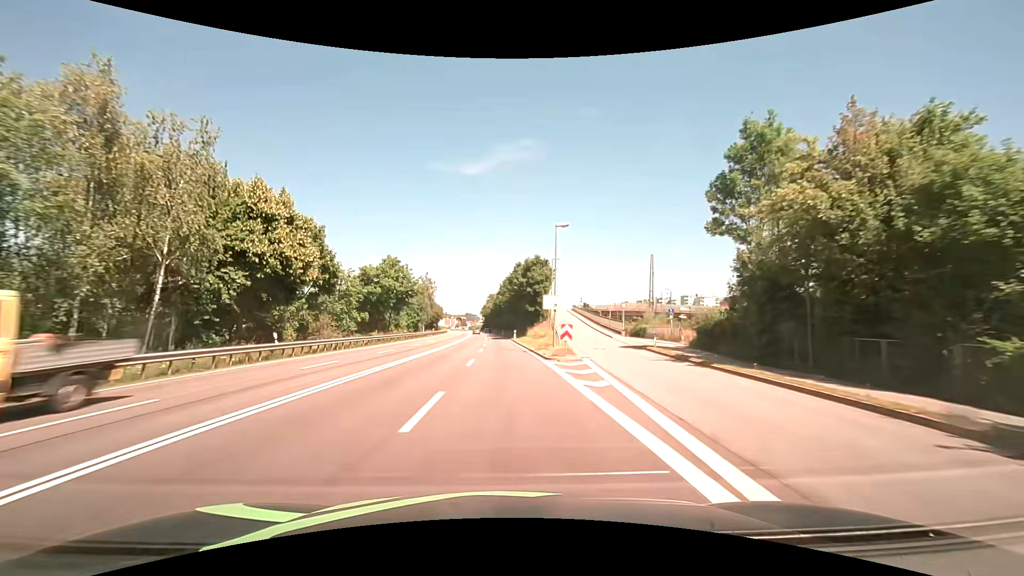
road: primary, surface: asphalt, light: Day
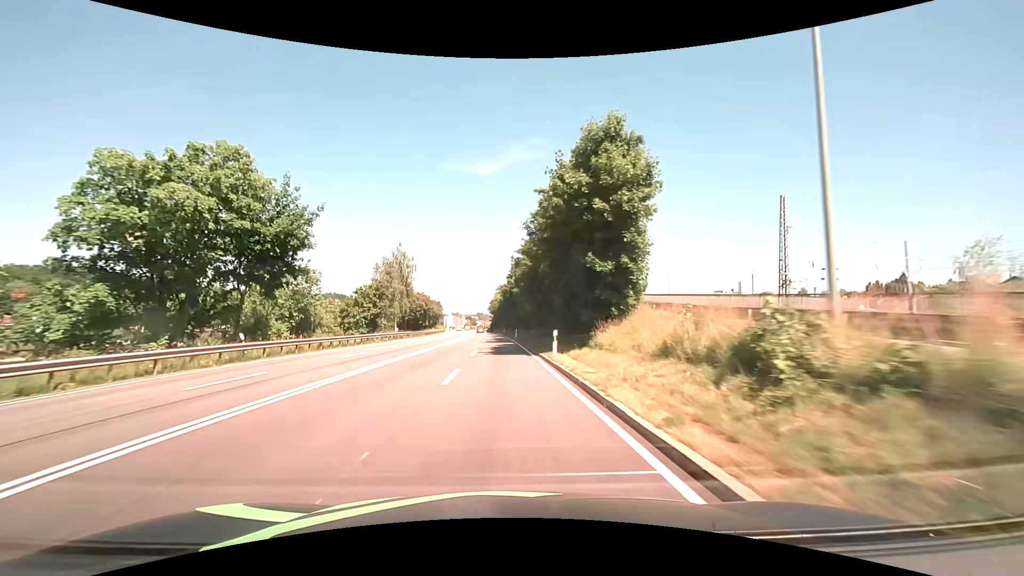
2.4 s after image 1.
(-0.5, +42.9) m; -2°
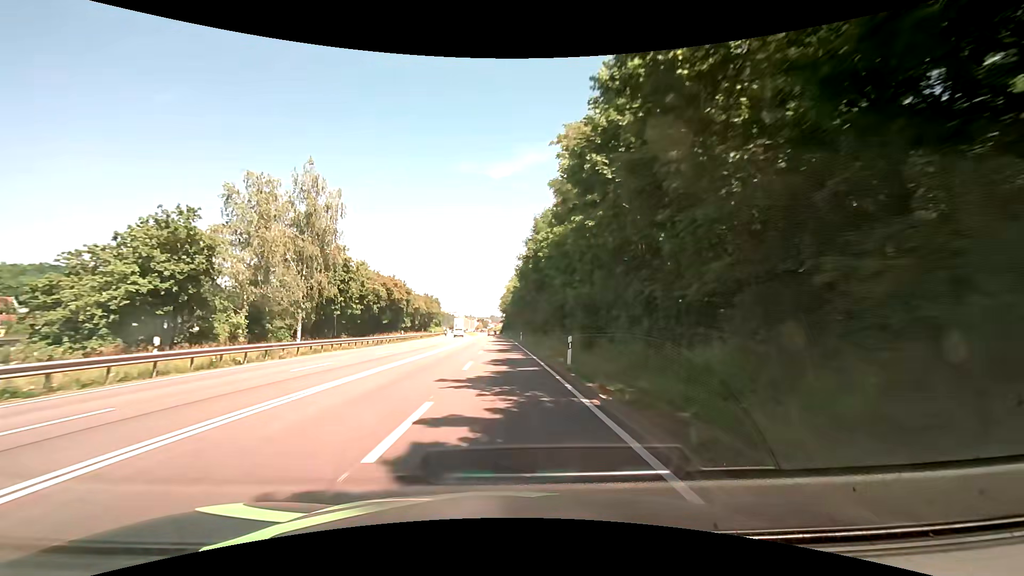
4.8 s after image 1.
(-0.5, +42.9) m; -1°
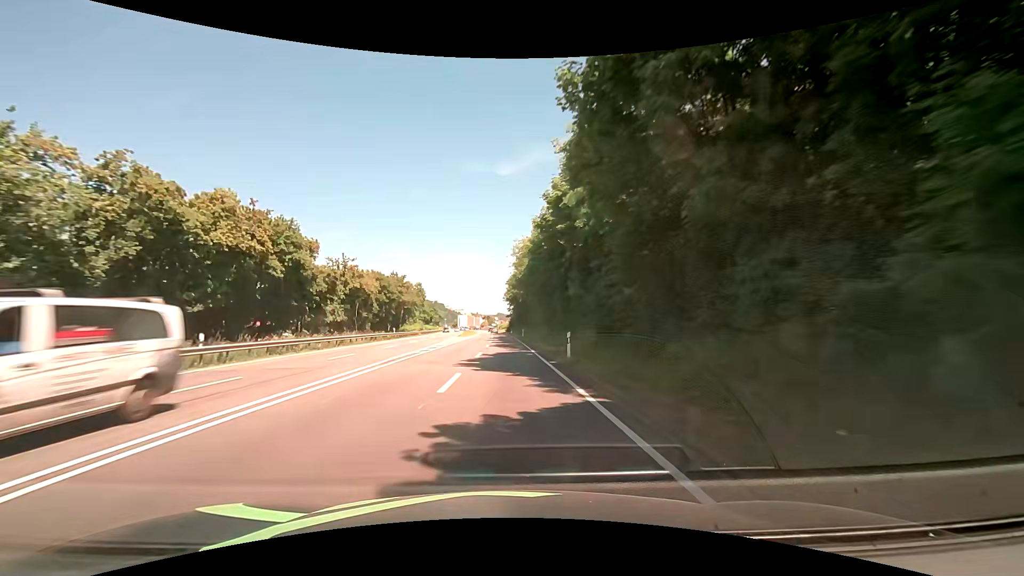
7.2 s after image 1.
(-0.5, +43.0) m; -2°
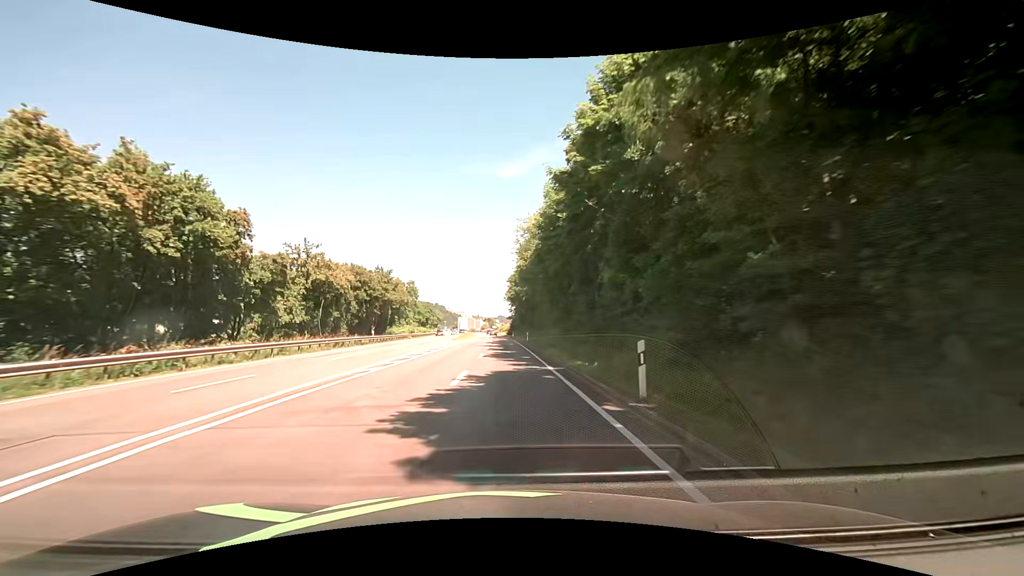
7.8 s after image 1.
(+0.1, +10.8) m; 0°
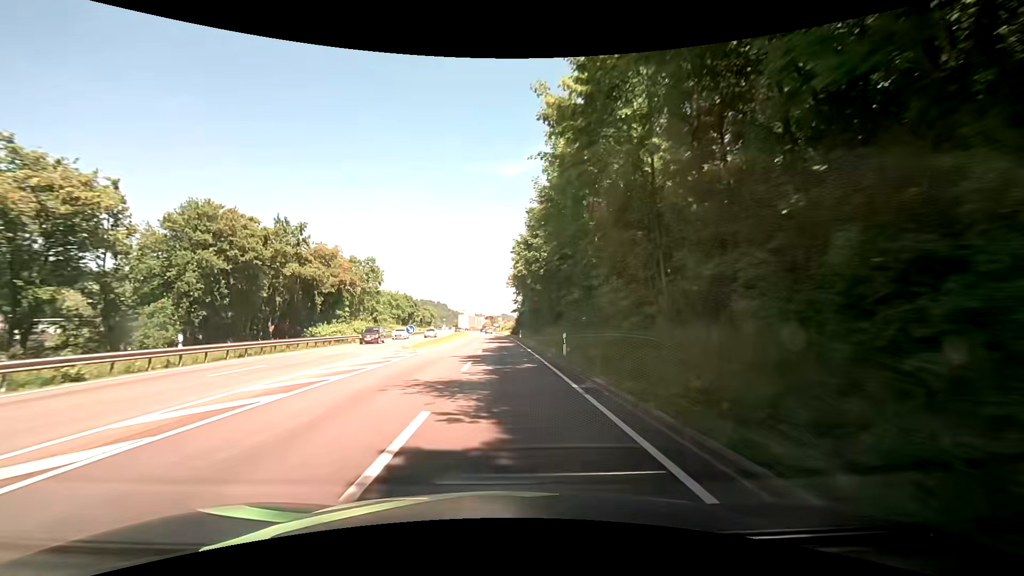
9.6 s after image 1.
(+0.1, +32.3) m; 0°
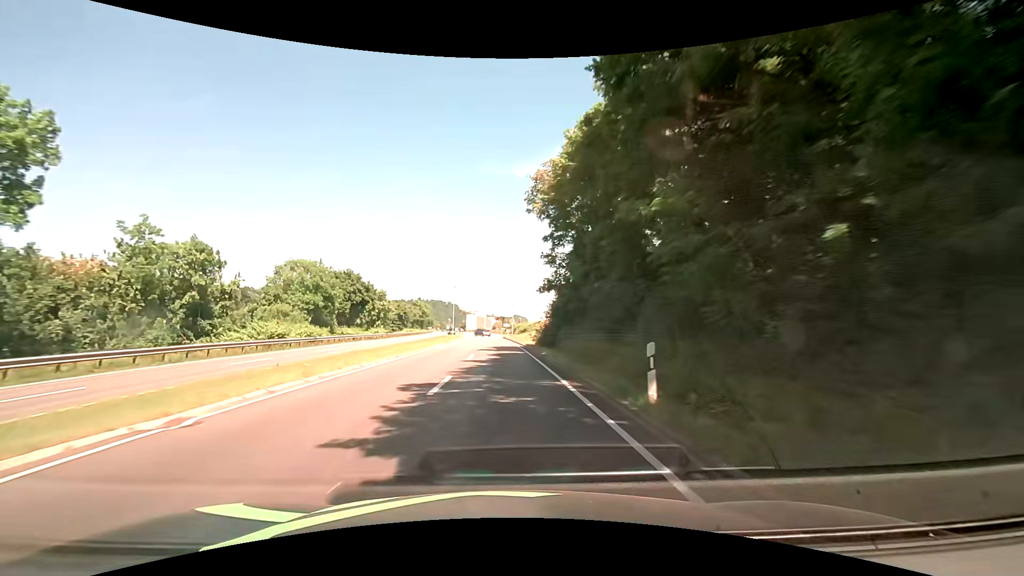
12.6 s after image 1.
(-0.4, +53.9) m; -1°
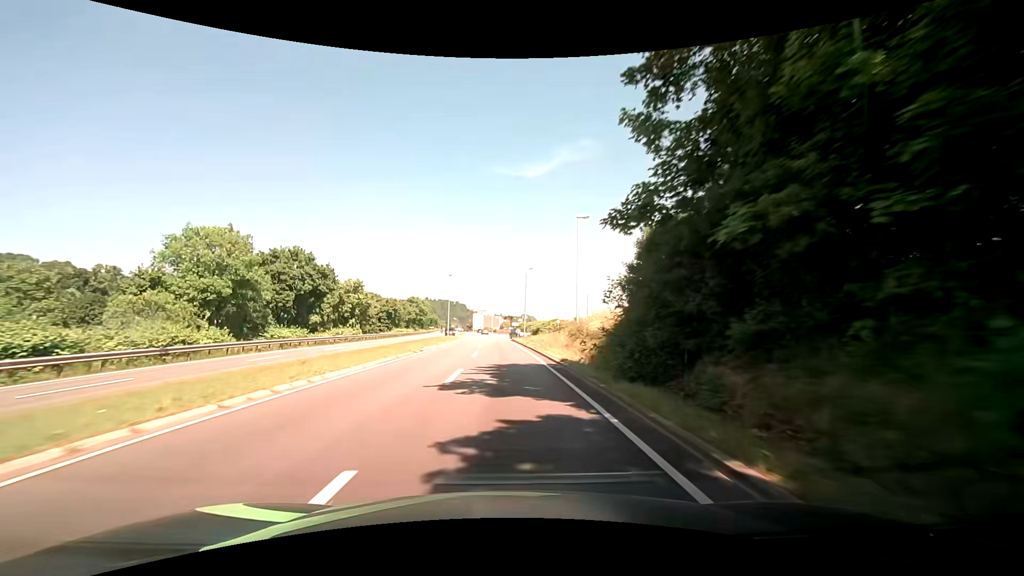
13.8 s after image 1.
(-0.3, +21.5) m; -1°
(0, +10) (0, +20) (0, +30) (-1, +40) (-1, +50) (-2, +60) (-2, +70) (-3, +80) (-3, +90) (-4, +100) m
